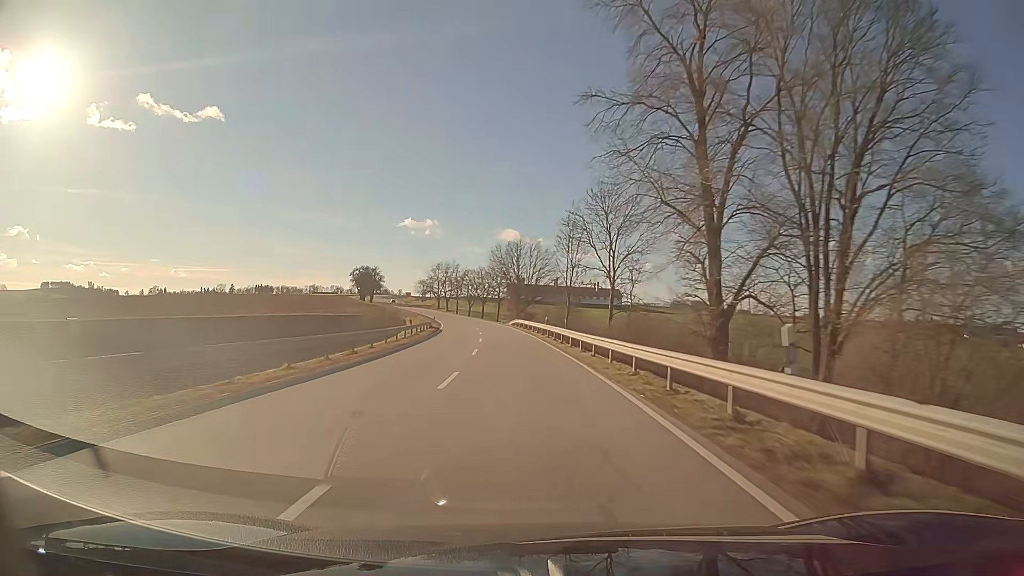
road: secondary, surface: asphalt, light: Day
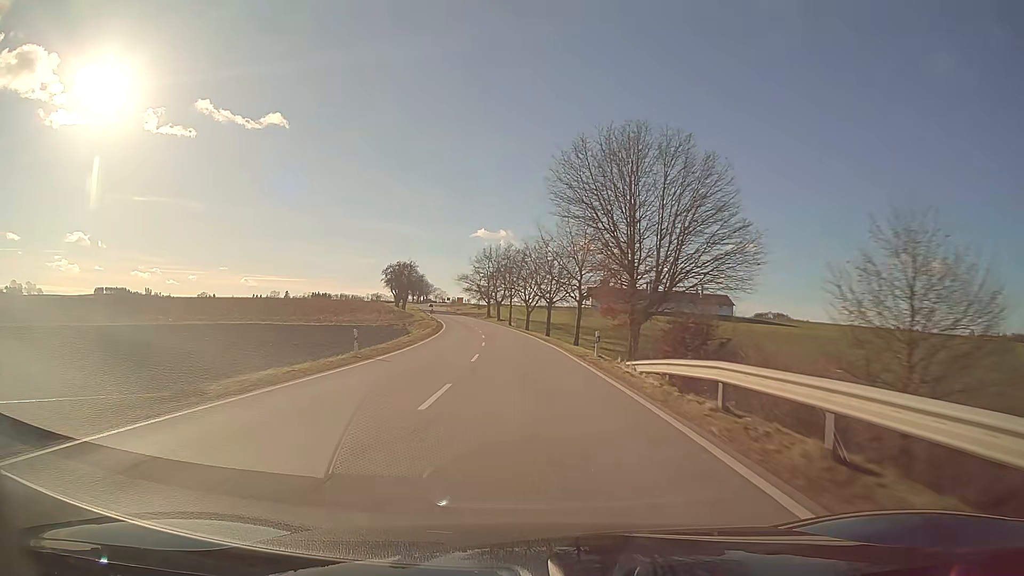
(-3.7, +63.2) m; -7°
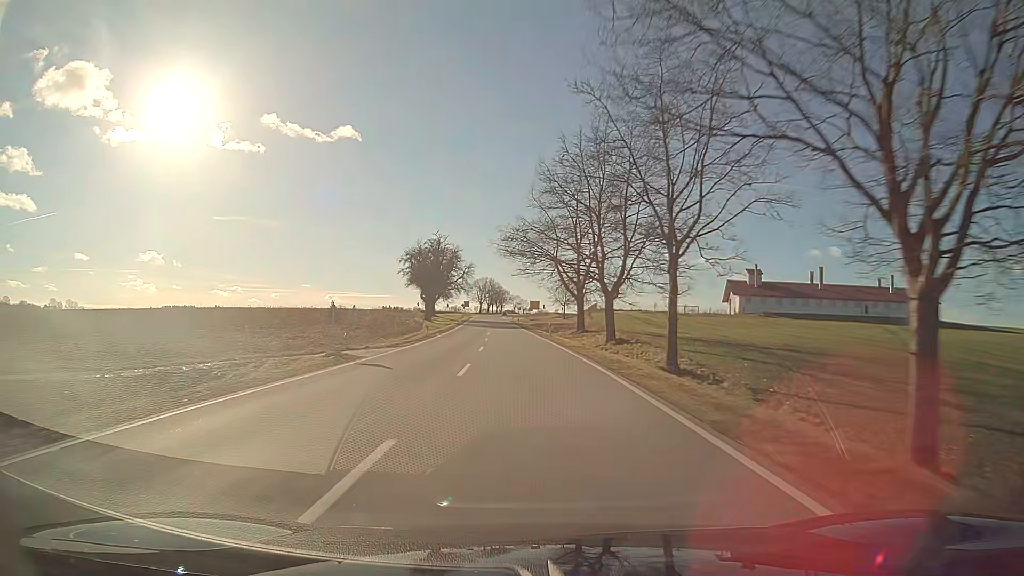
(-5.2, +79.0) m; -7°
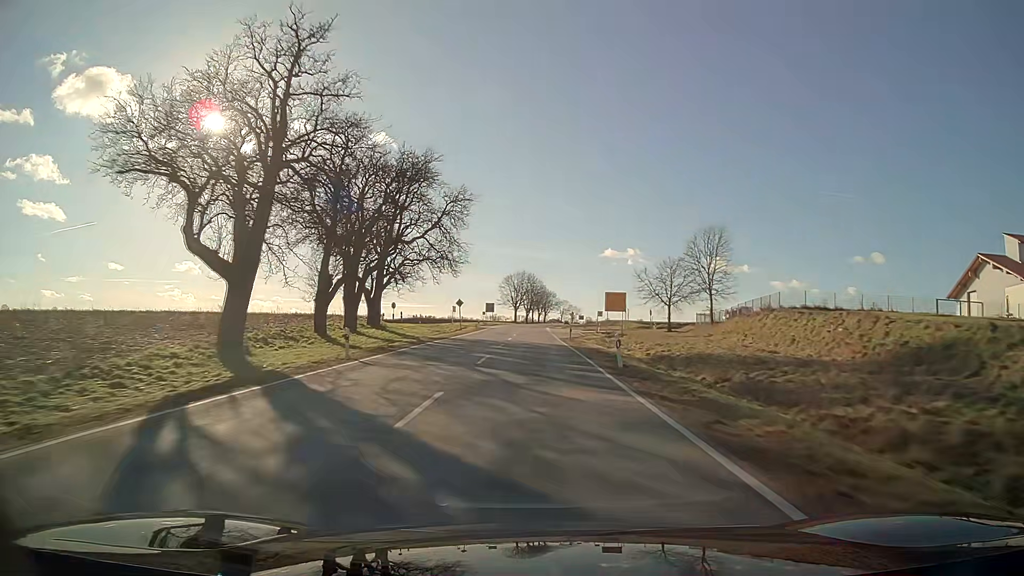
(-3.2, +79.3) m; -4°
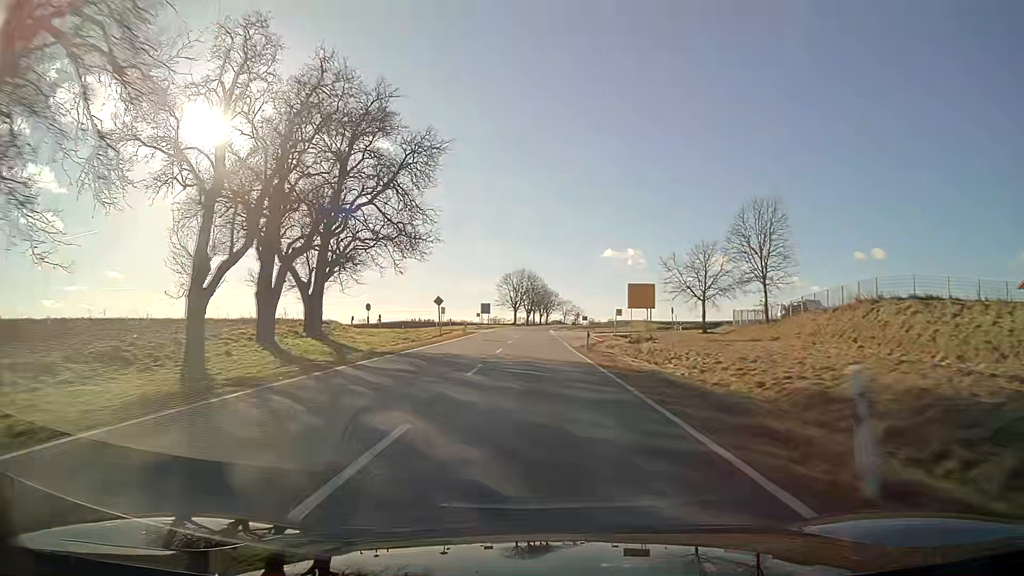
(0.0, +15.9) m; 0°
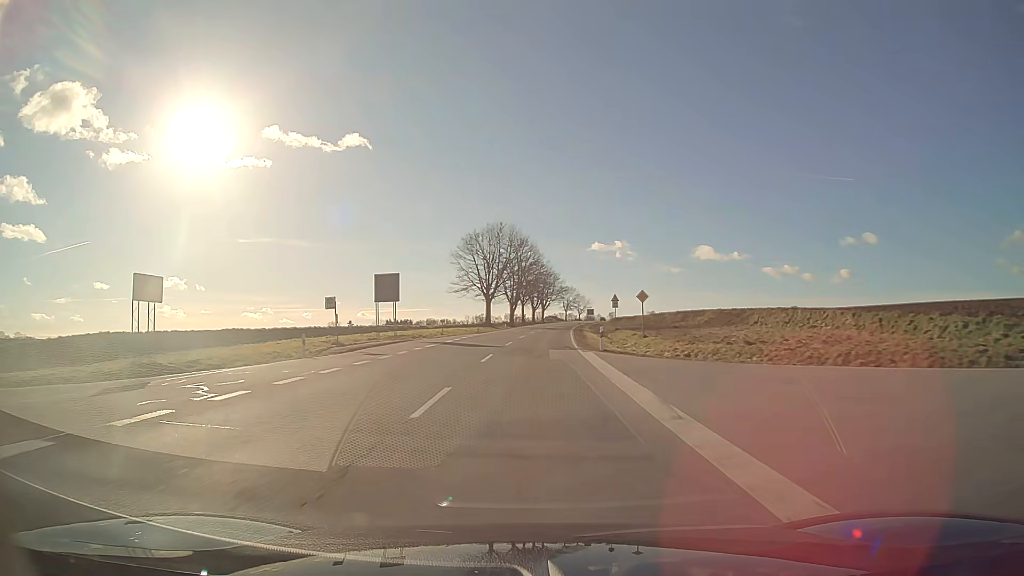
(+0.5, +79.5) m; +1°
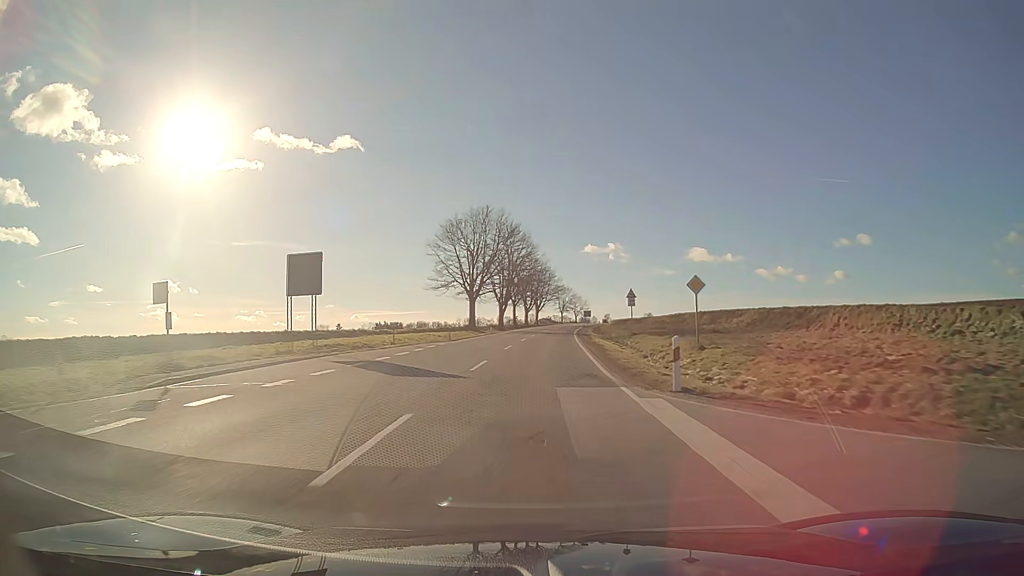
(+0.1, +15.9) m; +1°
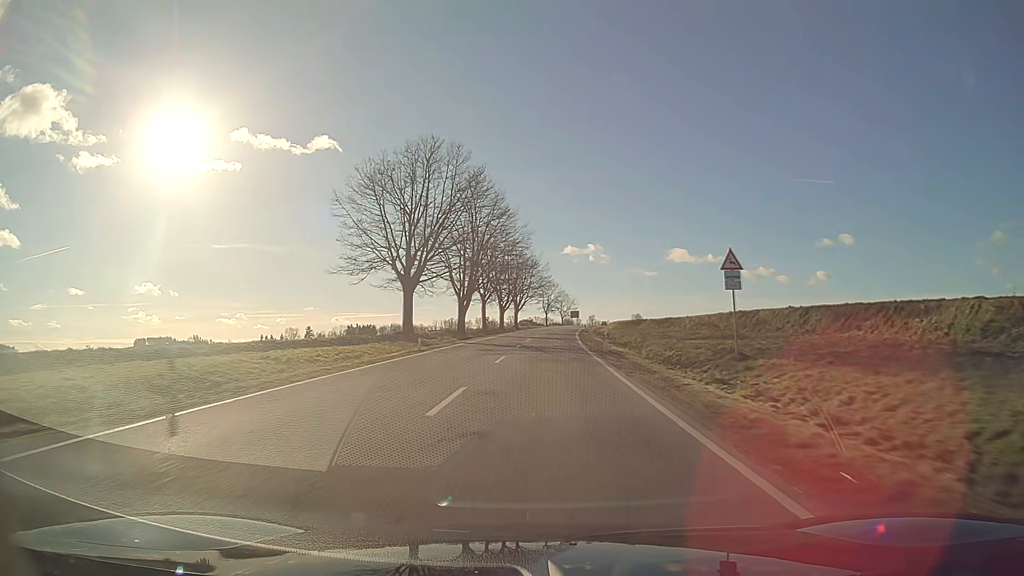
(+0.5, +31.9) m; +2°
